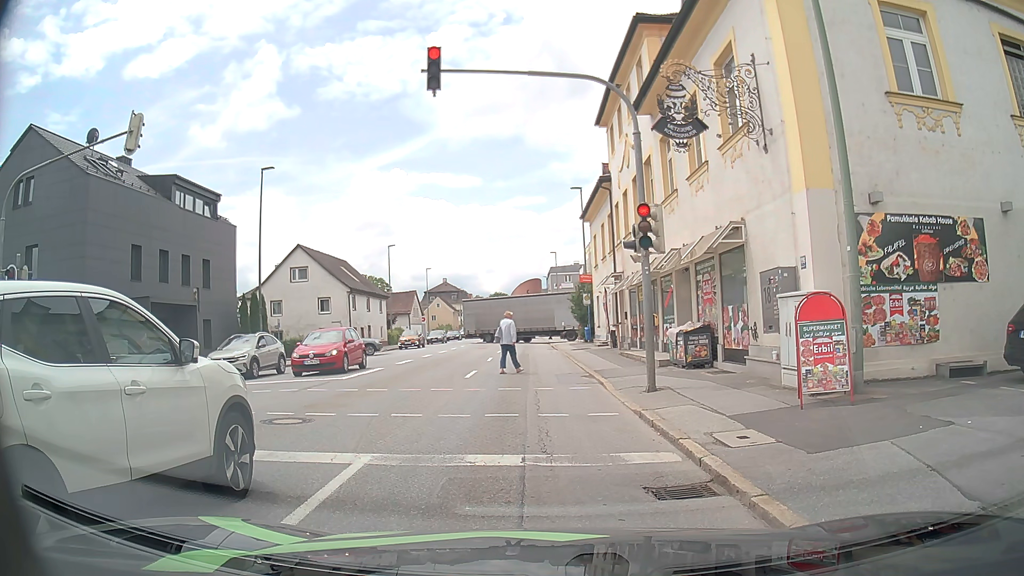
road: tertiary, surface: asphalt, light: Day
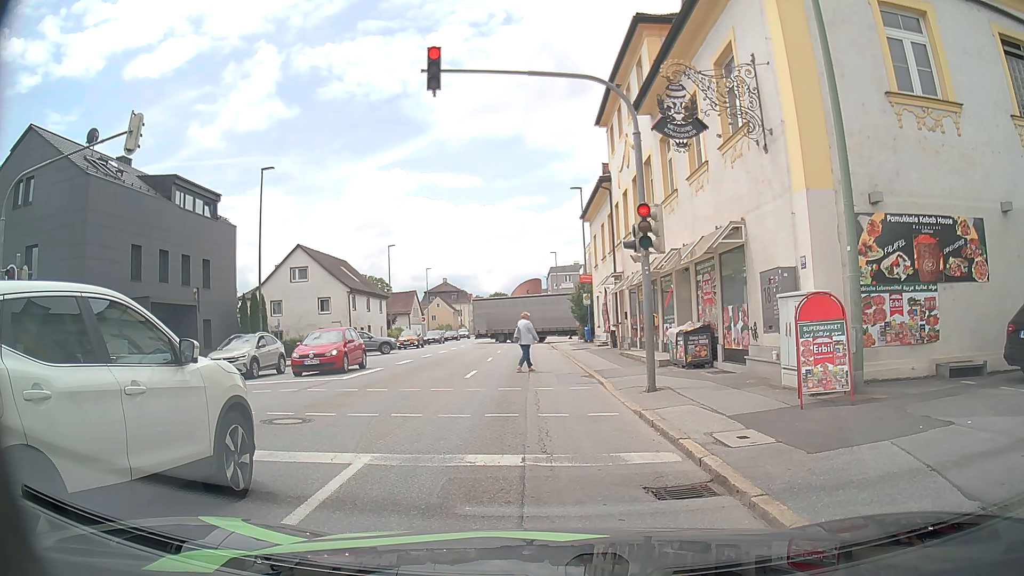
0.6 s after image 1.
(0.0, 0.0) m; 0°
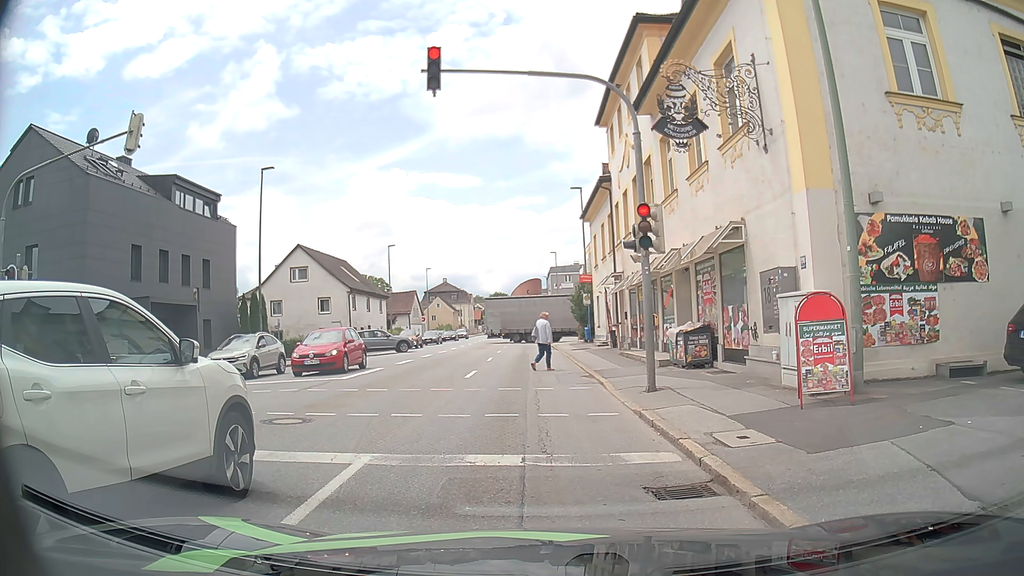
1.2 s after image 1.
(0.0, 0.0) m; 0°
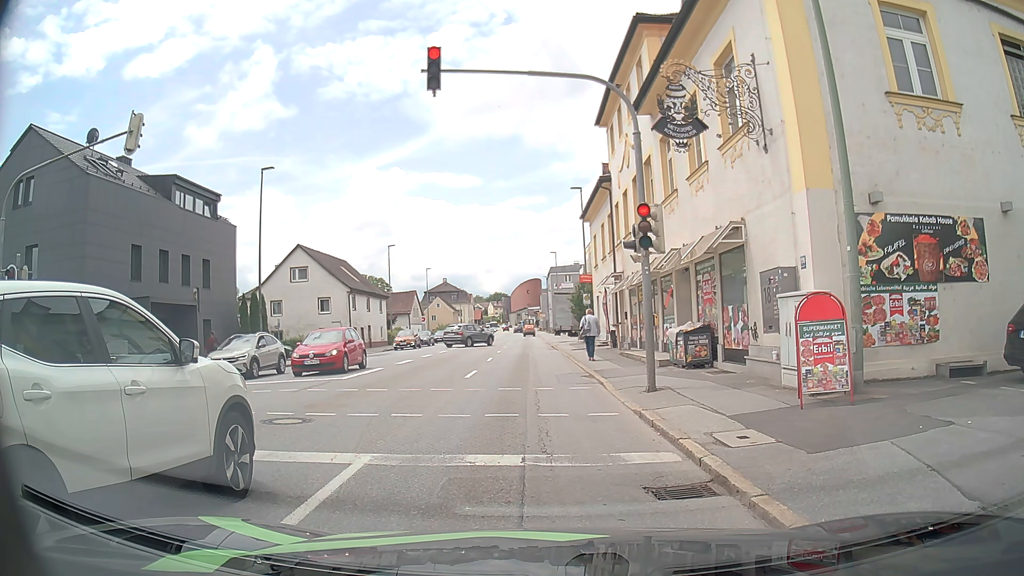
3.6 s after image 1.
(0.0, 0.0) m; 0°
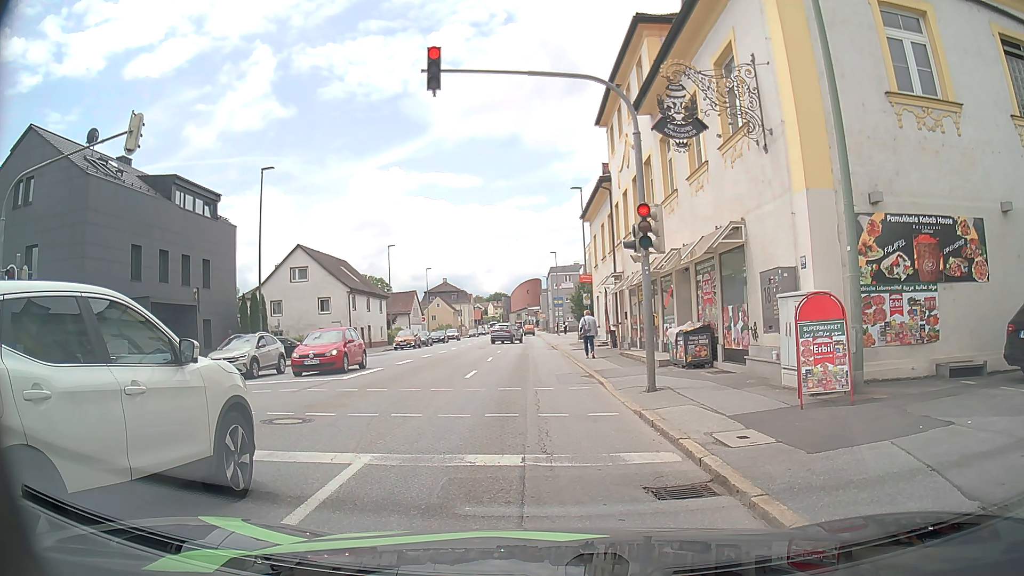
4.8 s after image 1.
(0.0, 0.0) m; 0°
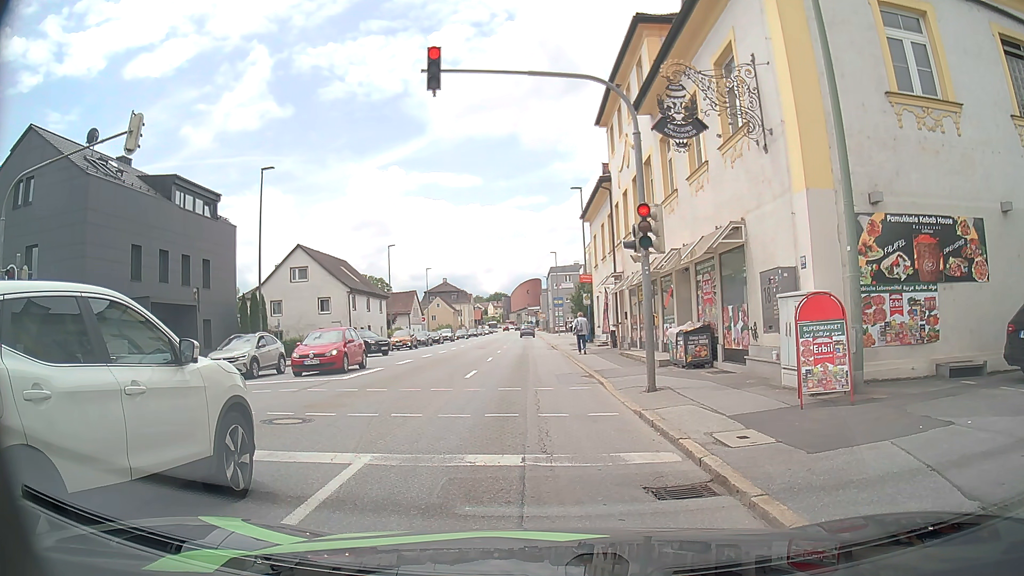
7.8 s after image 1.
(0.0, 0.0) m; 0°
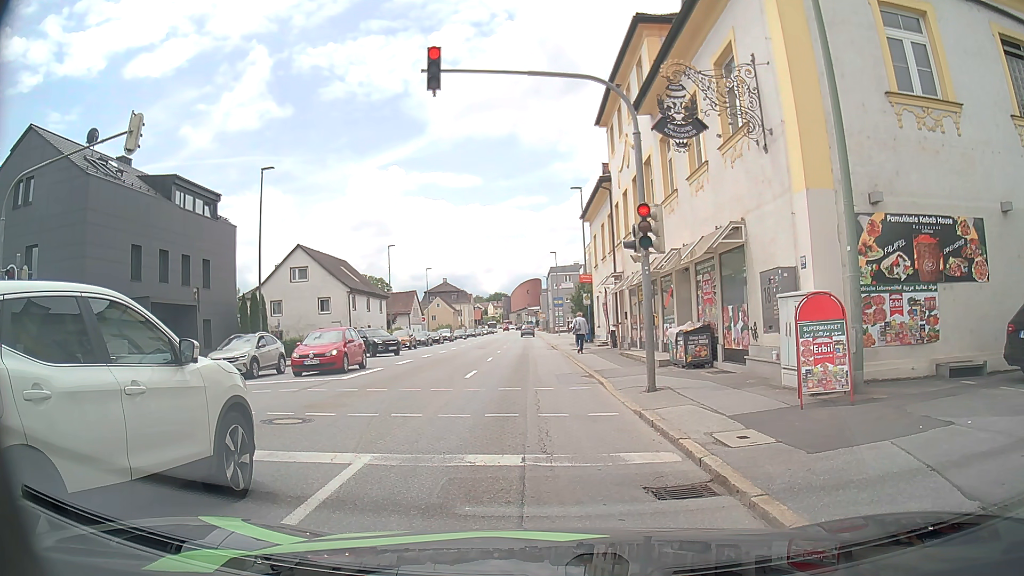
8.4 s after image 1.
(0.0, 0.0) m; 0°
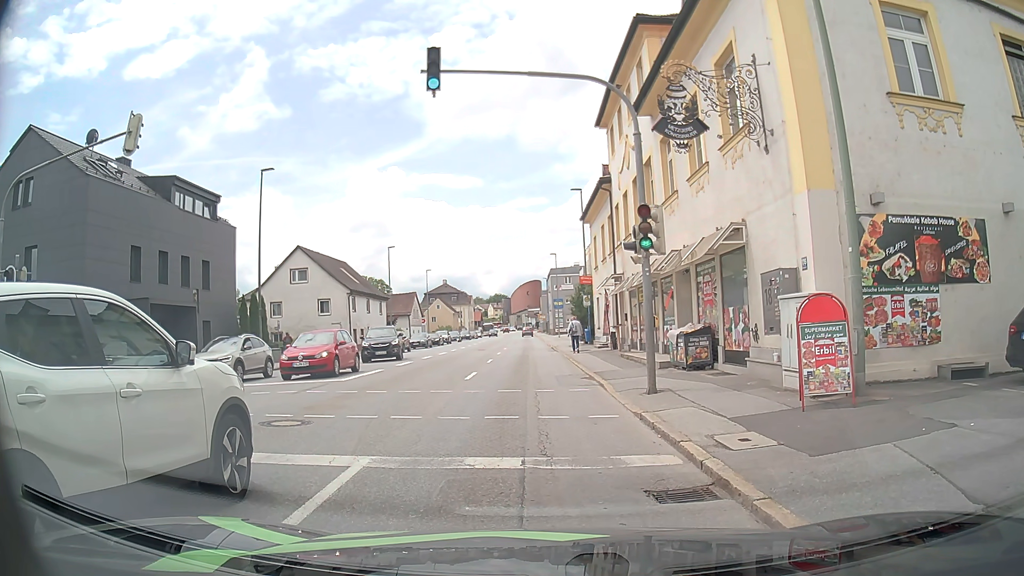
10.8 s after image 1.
(0.0, 0.0) m; 0°
(0, +10) (-1, +20) (-1, +30) (-2, +40) (-2, +50) (-3, +60) (-3, +70) (-4, +80) (-4, +90) (-5, +100) m
